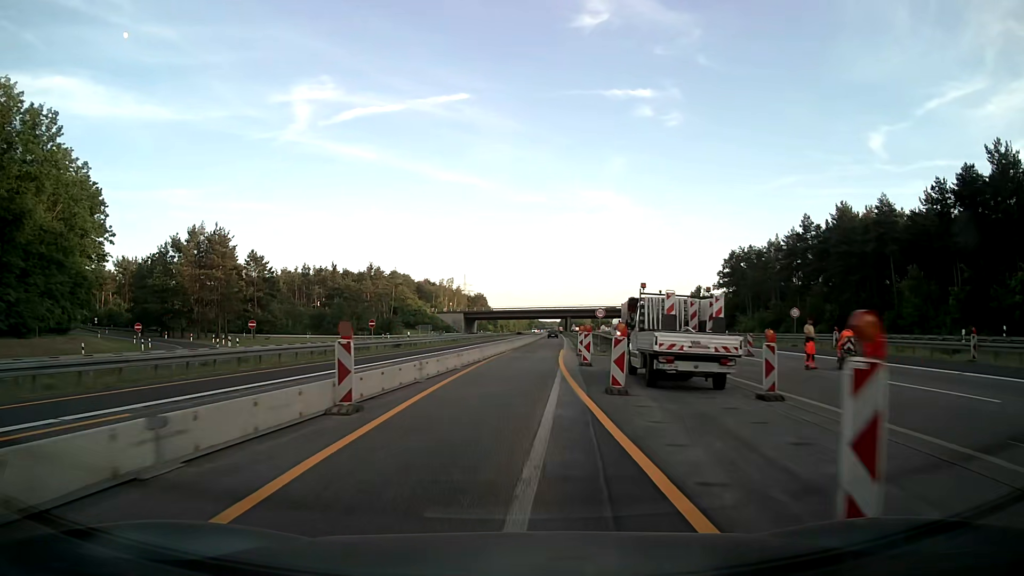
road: motorway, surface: asphalt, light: Day
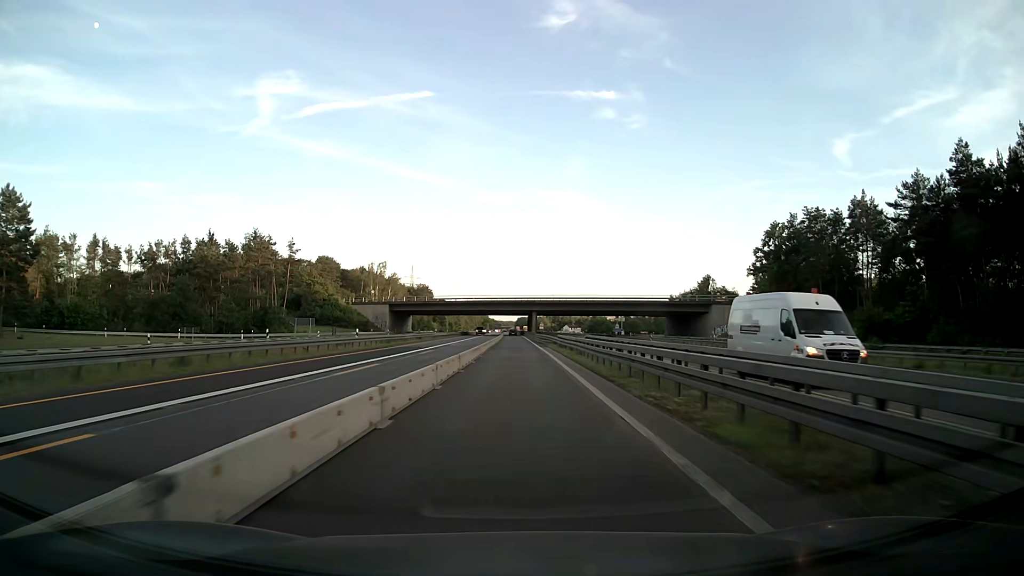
(+2.5, +56.7) m; +4°
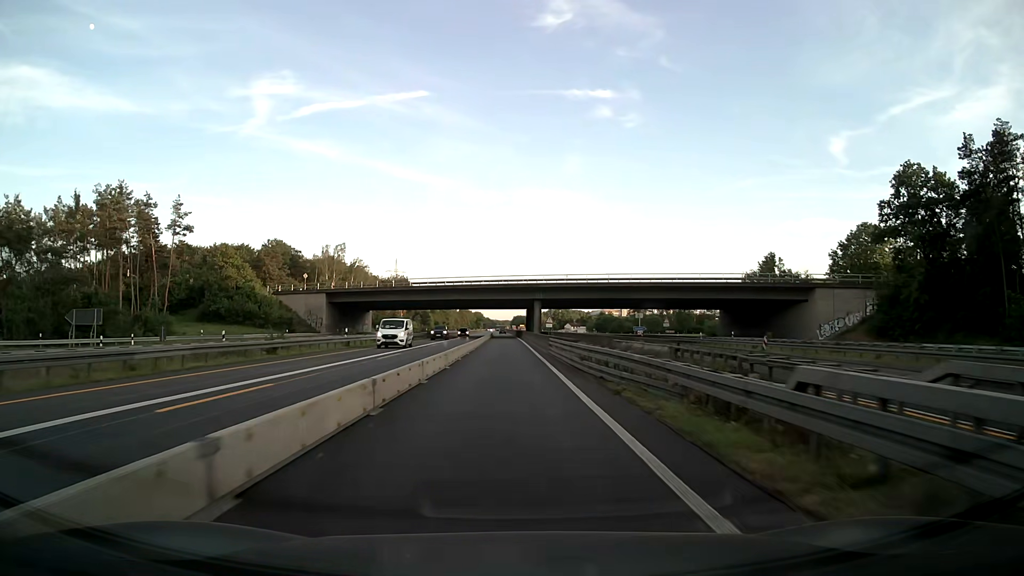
(+0.3, +47.1) m; 0°
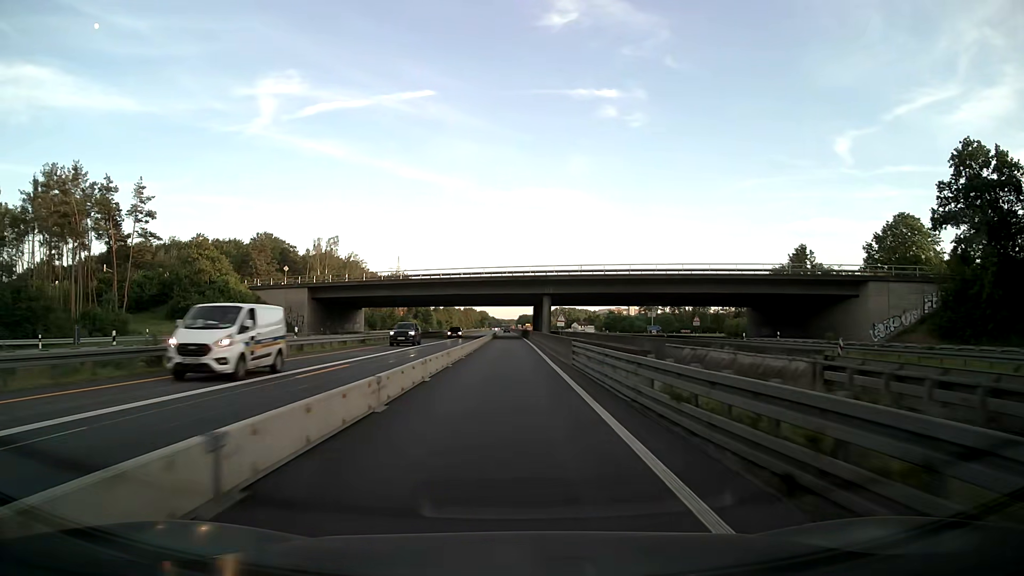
(-0.1, +11.9) m; -1°
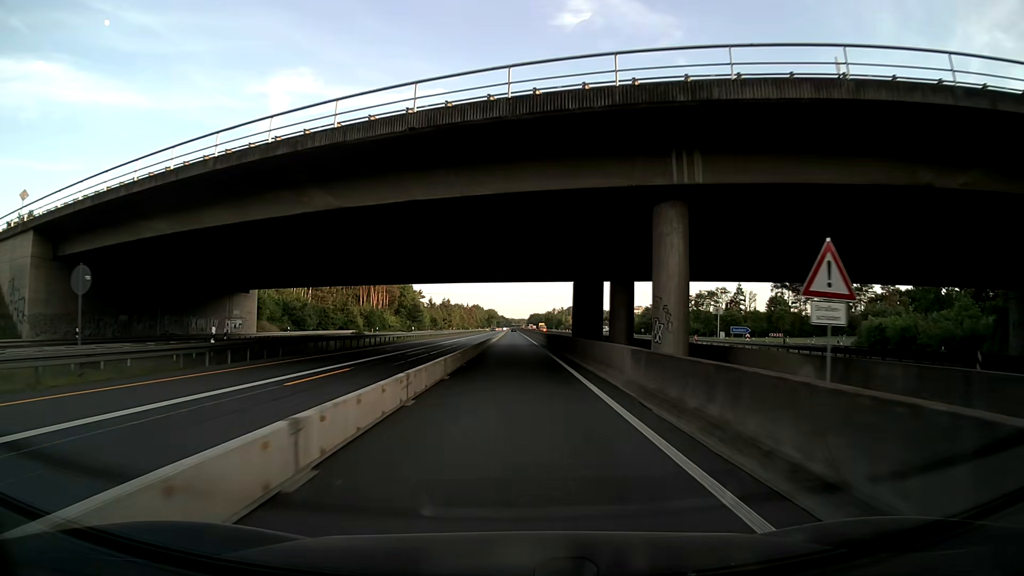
(-0.6, +59.4) m; -1°
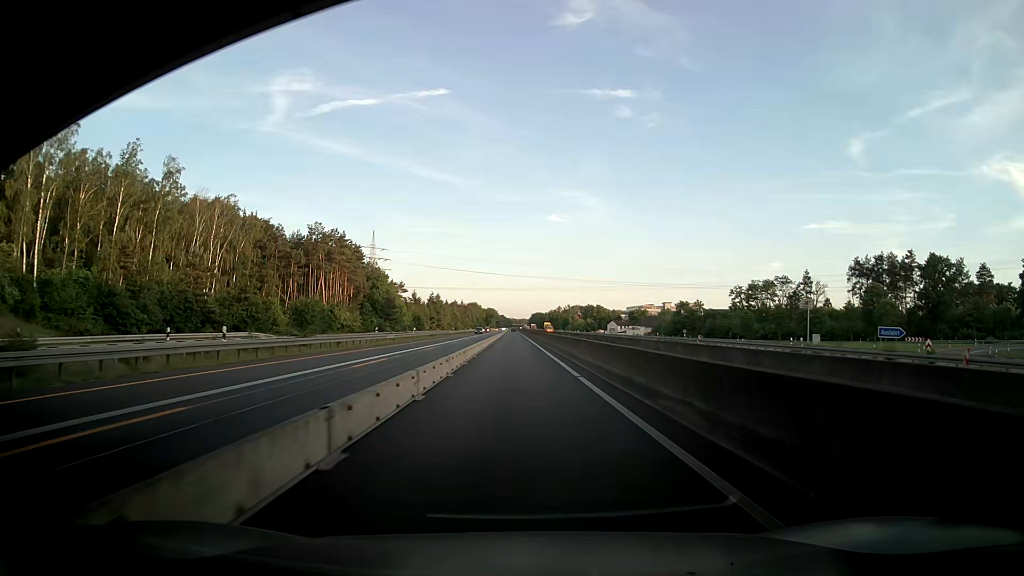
(0.0, +47.4) m; -1°
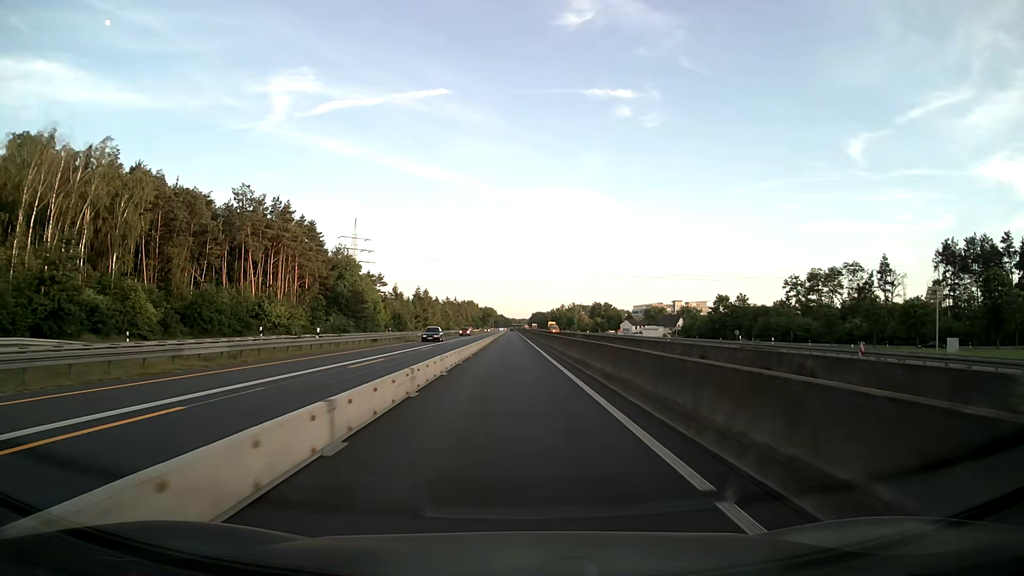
(+0.3, +35.5) m; +1°
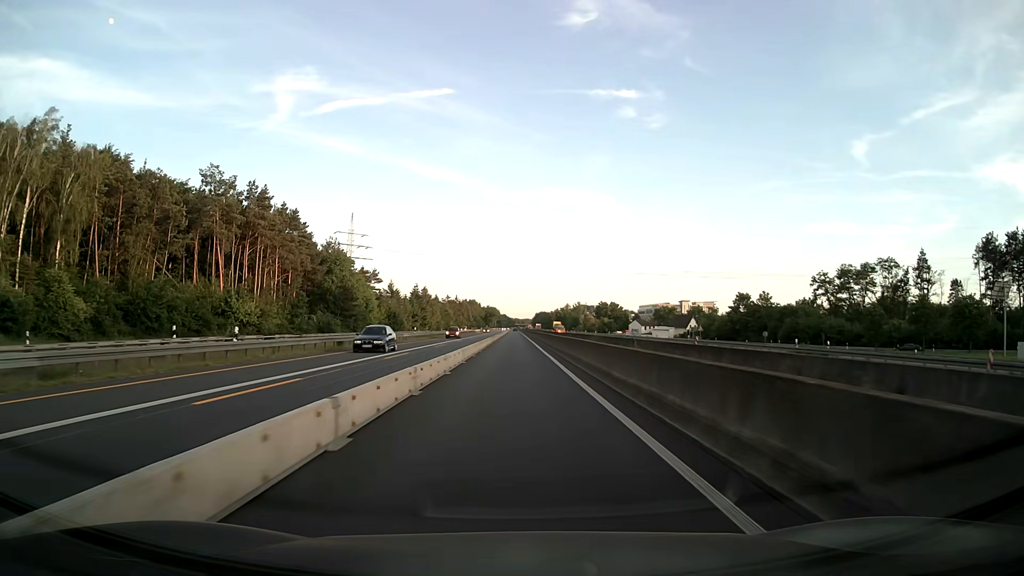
(0.0, +11.8) m; 0°
(0, +10) (0, +20) (0, +30) (0, +40) (0, +50) (0, +60) (0, +70) (0, +80) (0, +90) (0, +100) m
